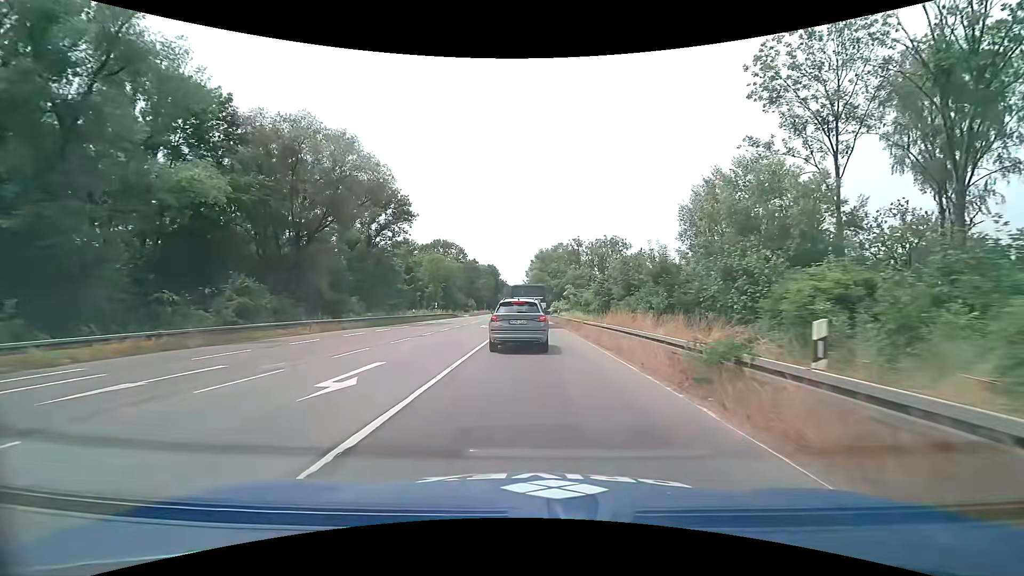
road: primary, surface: asphalt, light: Day
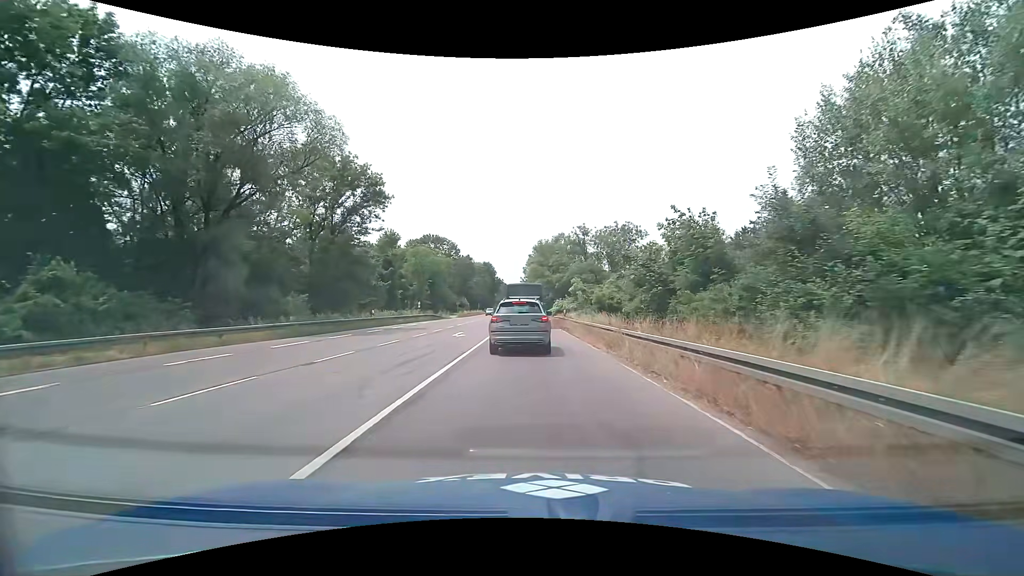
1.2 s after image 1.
(+0.1, +12.7) m; 0°
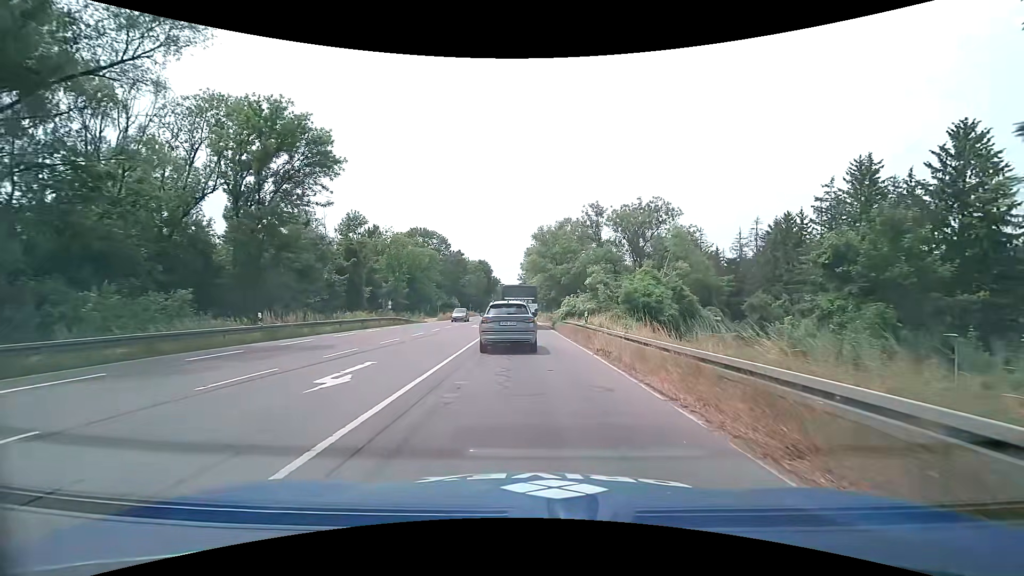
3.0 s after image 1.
(0.0, +16.4) m; 0°
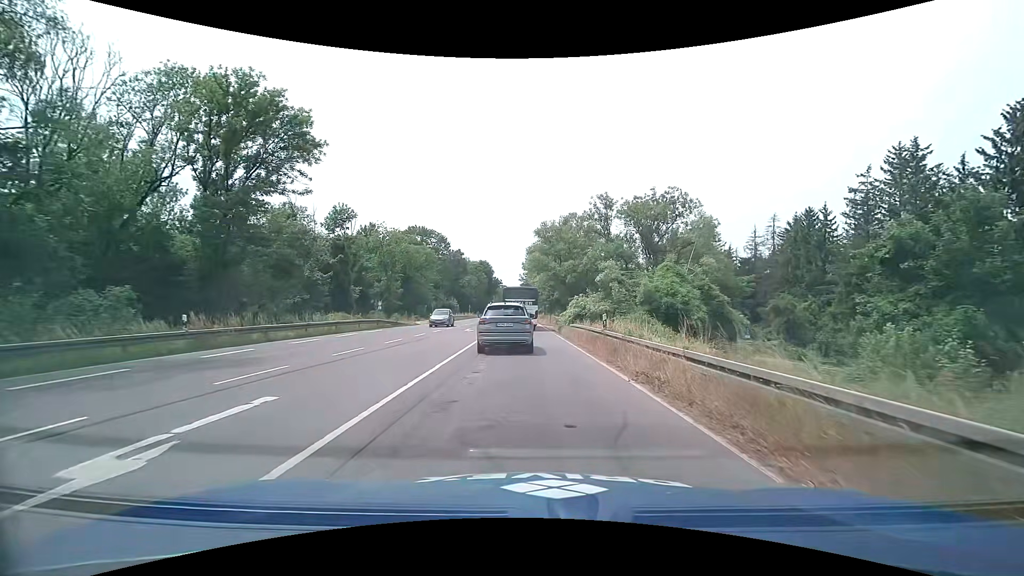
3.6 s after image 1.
(0.0, +5.3) m; 0°
(0, +10) (0, +20) (0, +30) (0, +40) (-1, +50) (-1, +60) (-1, +70) (-1, +80) (-1, +90) (-1, +100) m
